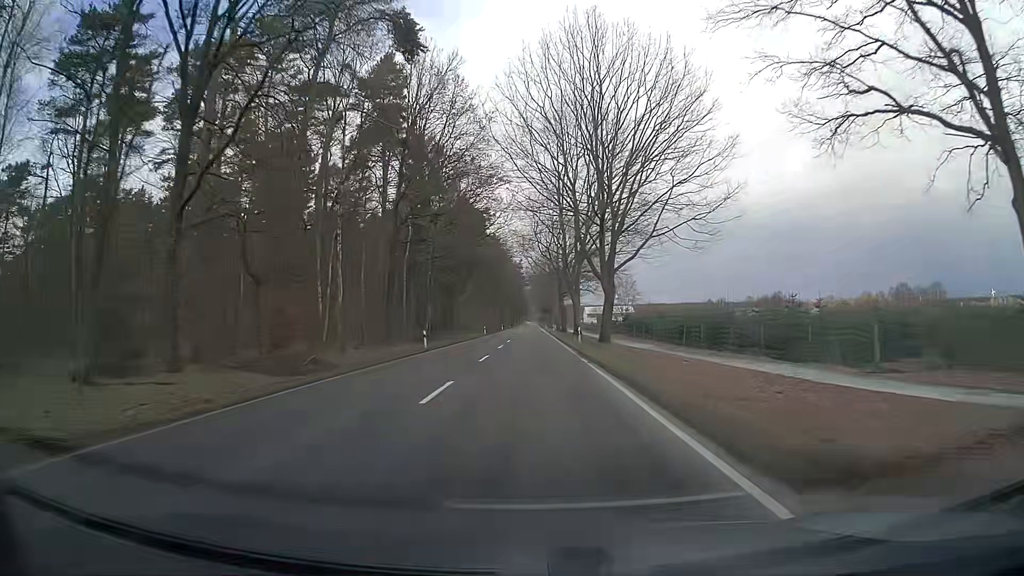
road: secondary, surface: asphalt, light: Day
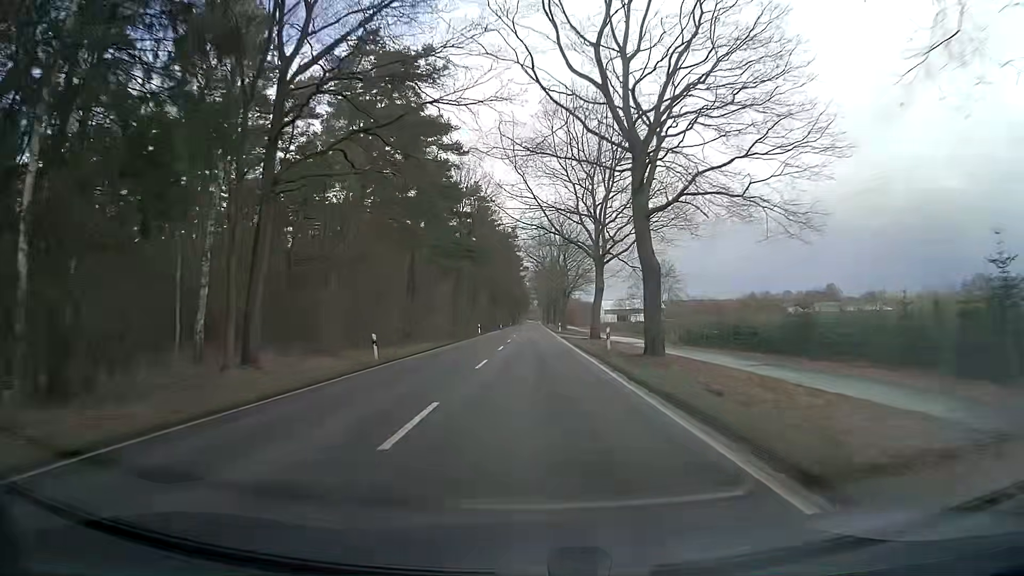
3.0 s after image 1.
(+0.3, +64.3) m; 0°
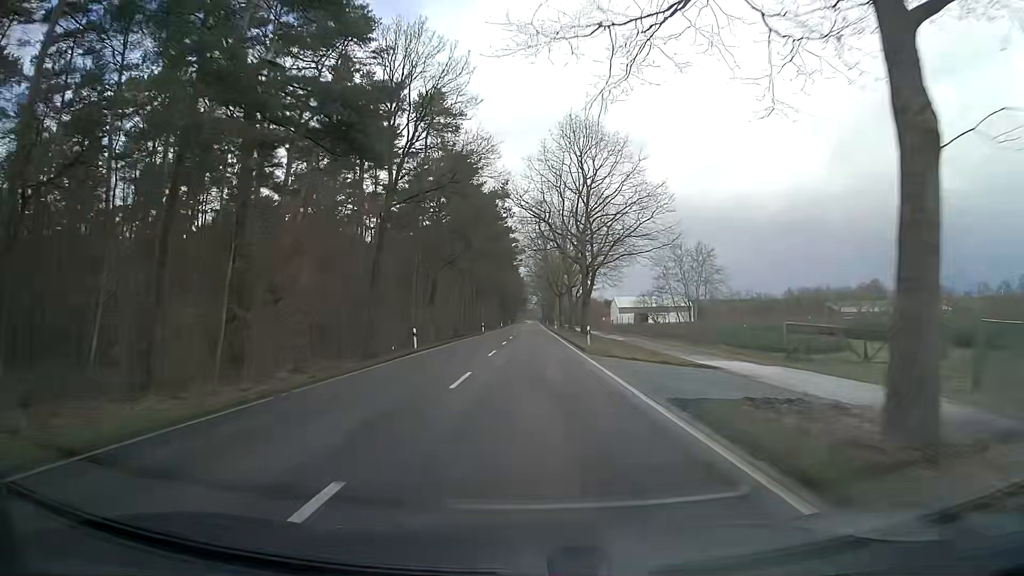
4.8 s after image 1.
(+0.2, +41.8) m; 0°
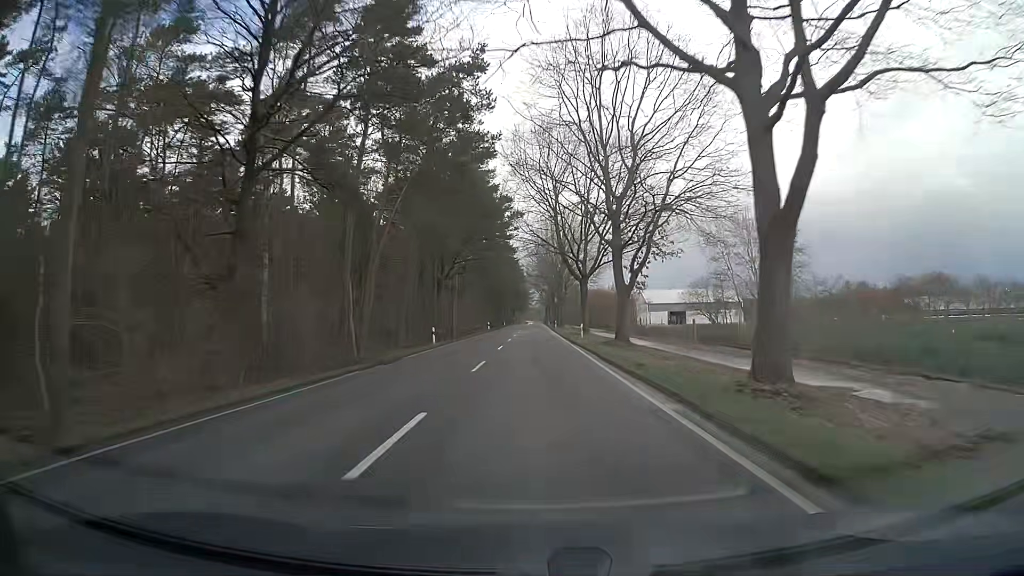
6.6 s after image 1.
(-0.2, +43.9) m; 0°
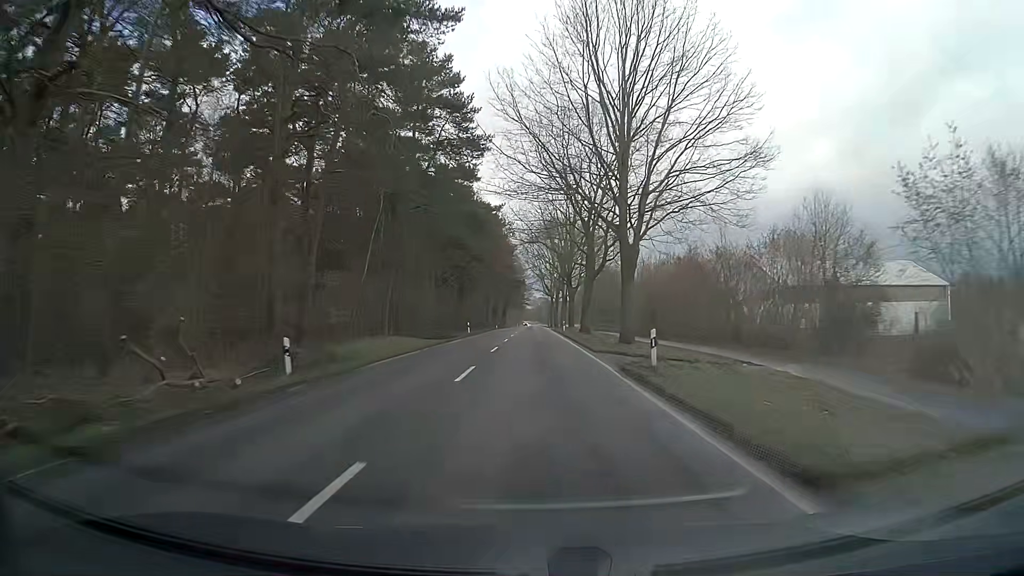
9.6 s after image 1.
(+0.2, +76.1) m; 0°
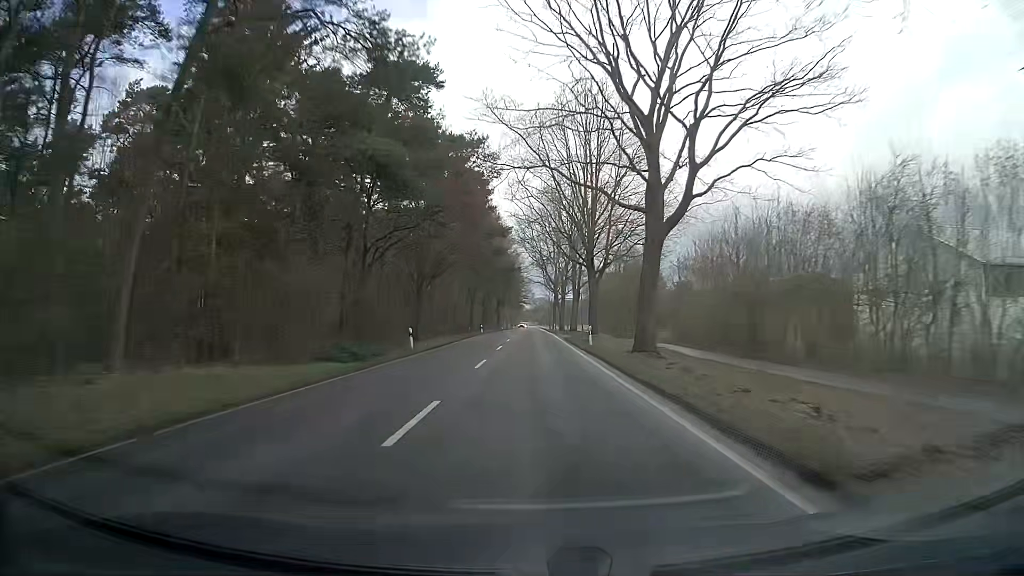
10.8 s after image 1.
(-0.2, +30.9) m; 0°
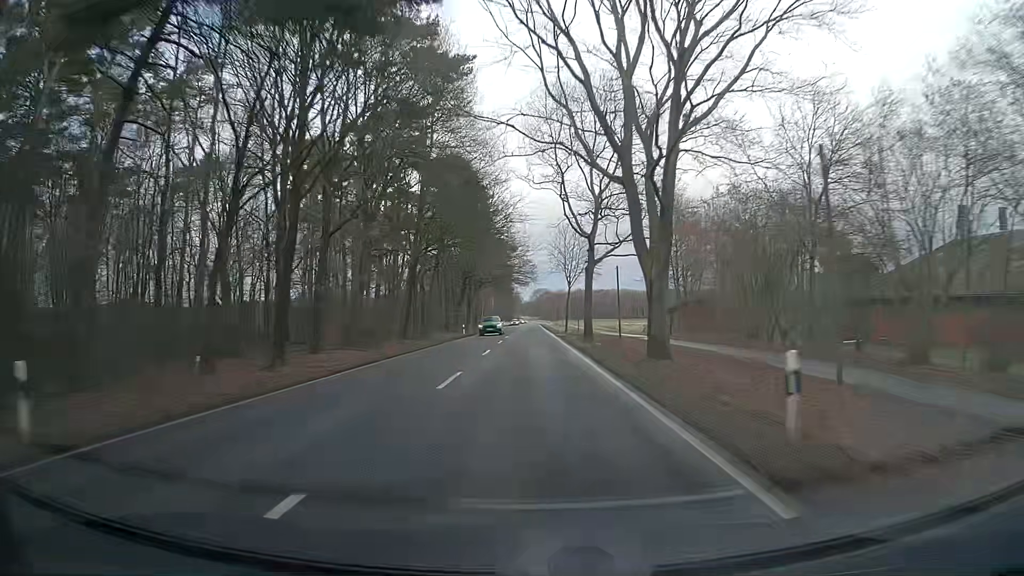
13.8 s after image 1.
(+0.1, +78.2) m; 0°
(0, +10) (0, +20) (0, +30) (0, +40) (0, +50) (0, +60) (0, +70) (0, +80) (-1, +90) (-1, +100) m
